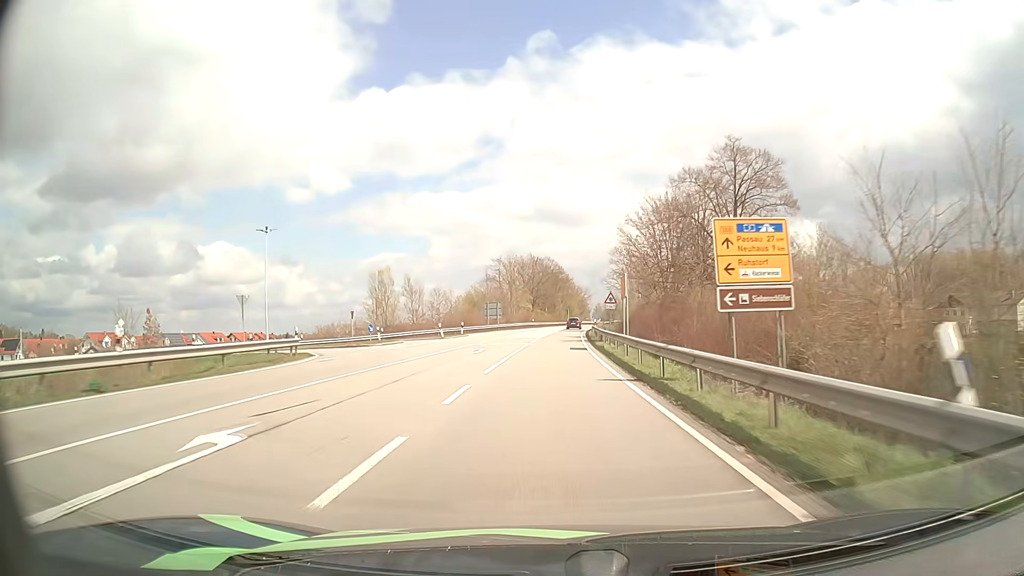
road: primary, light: Day
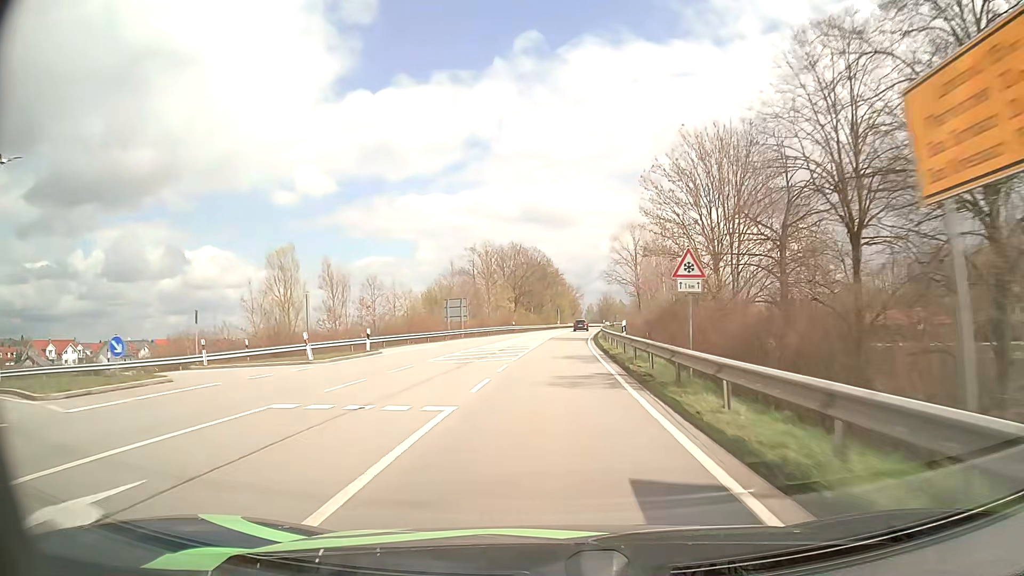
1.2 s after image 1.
(+0.3, +26.4) m; +1°
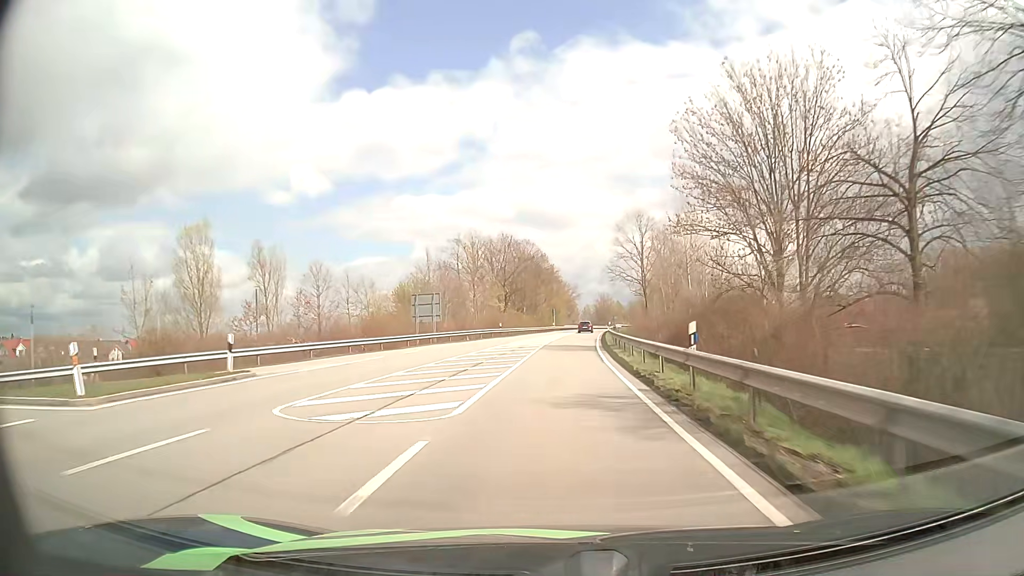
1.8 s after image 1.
(+0.1, +13.1) m; 0°
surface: asphalt
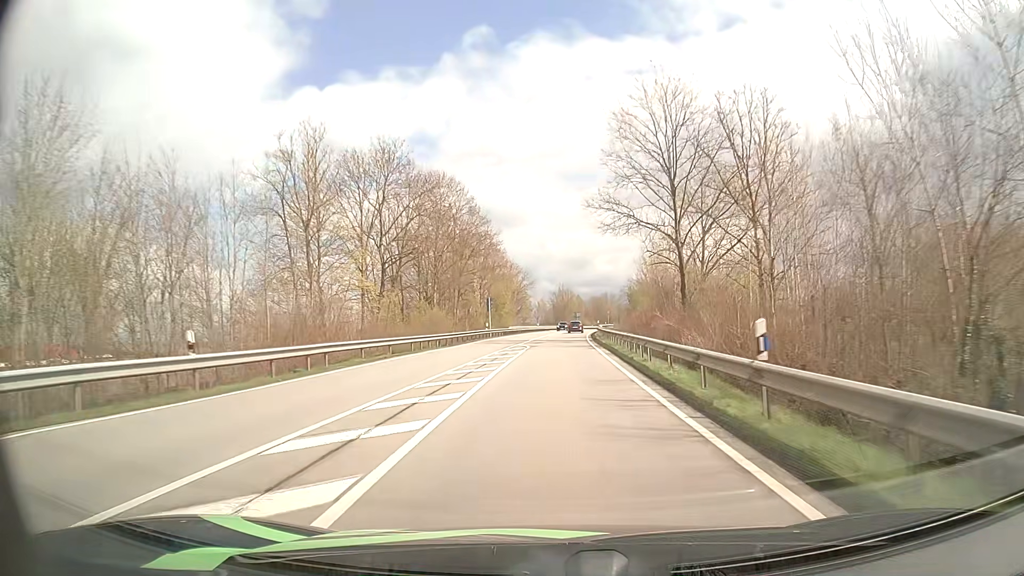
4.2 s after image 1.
(+1.9, +52.3) m; +4°
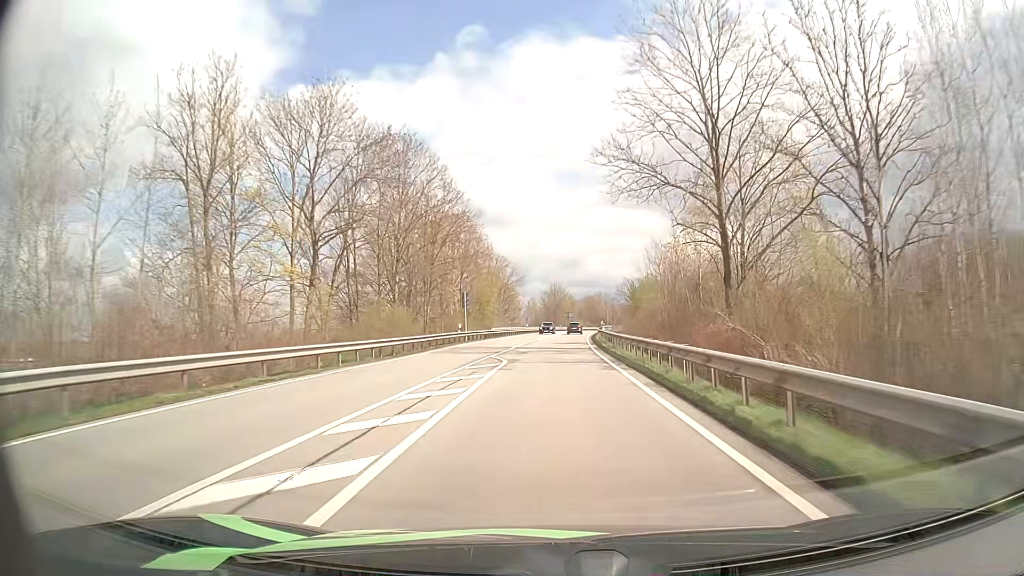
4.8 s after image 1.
(+0.1, +13.0) m; +1°
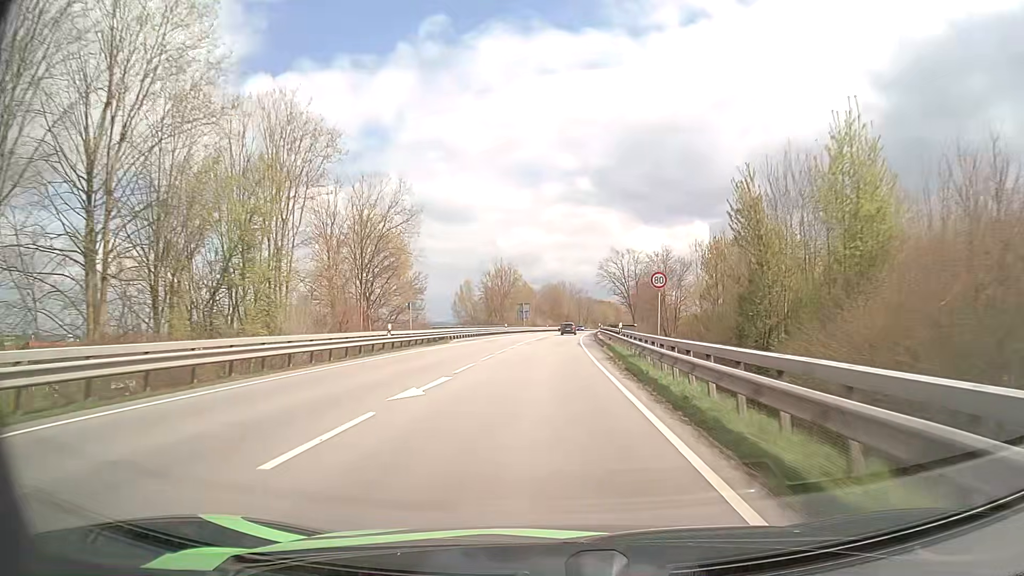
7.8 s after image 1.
(+2.6, +64.7) m; +4°
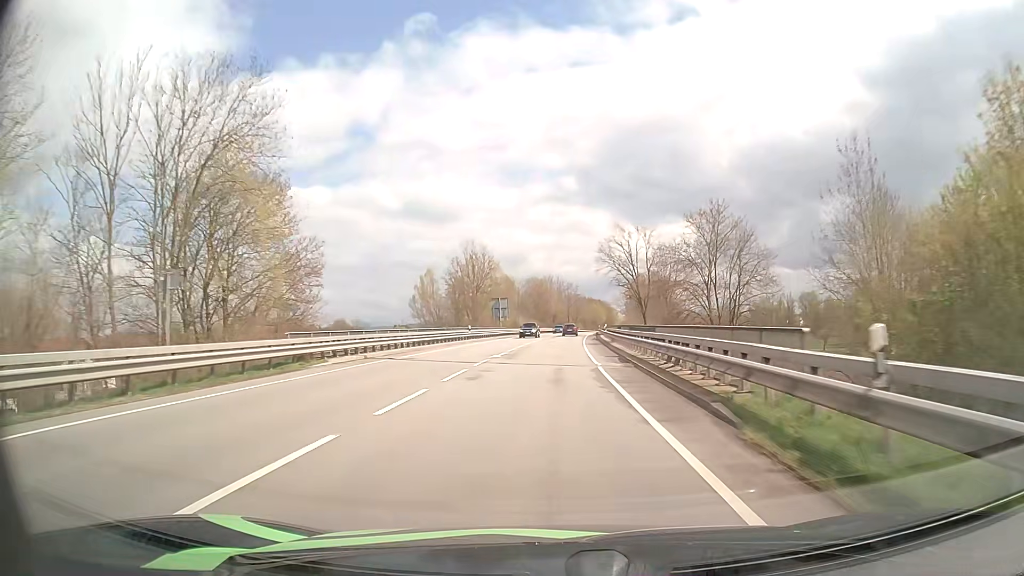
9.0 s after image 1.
(+0.2, +26.0) m; +1°
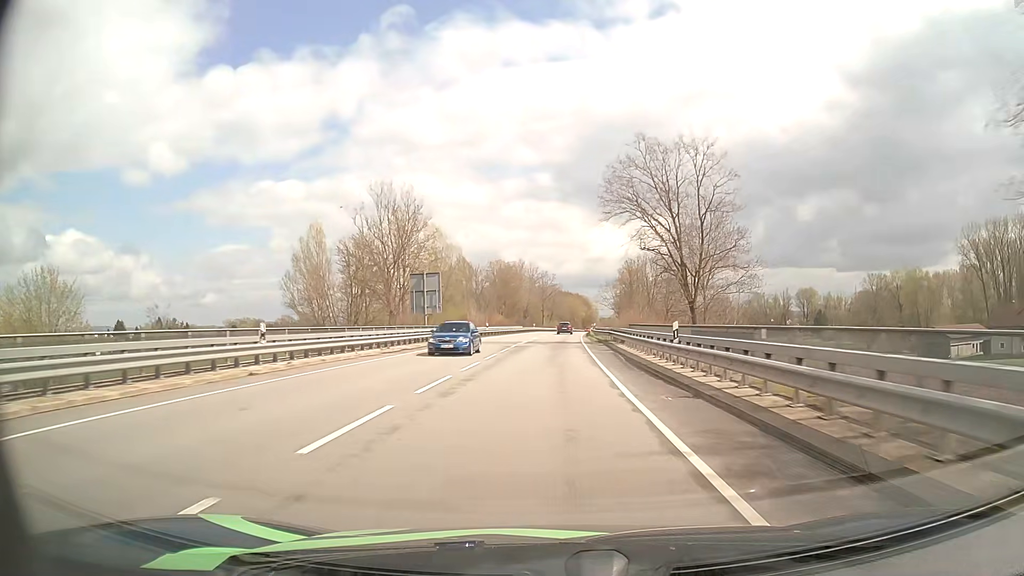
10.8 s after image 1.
(+0.6, +39.1) m; +2°
(0, +10) (0, +20) (0, +30) (+1, +40) (+1, +50) (+1, +60) (+2, +70) (+3, +80) (+3, +90) (+4, +100) m
